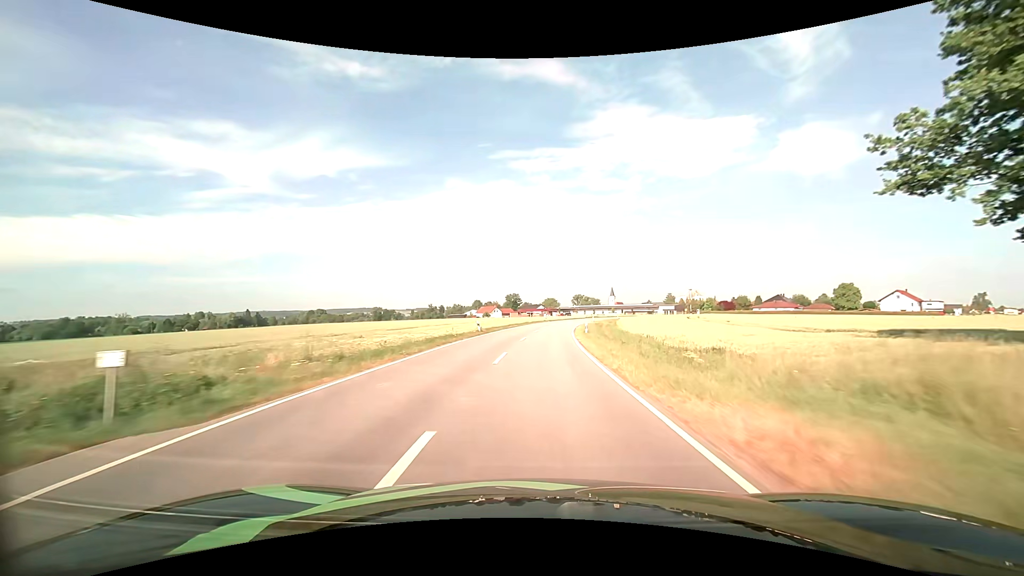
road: tertiary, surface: asphalt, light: Day
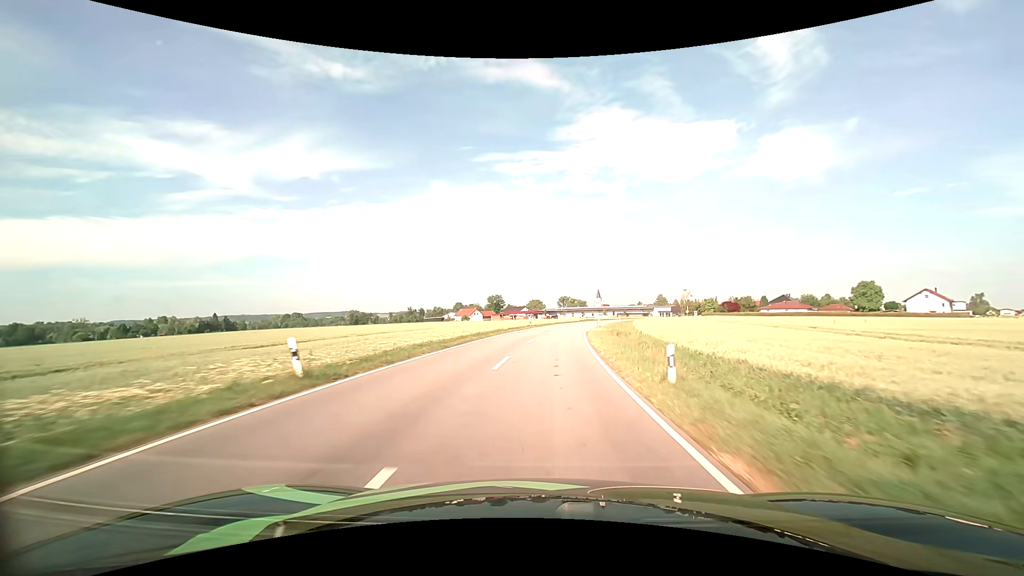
(+0.4, +25.2) m; +2°
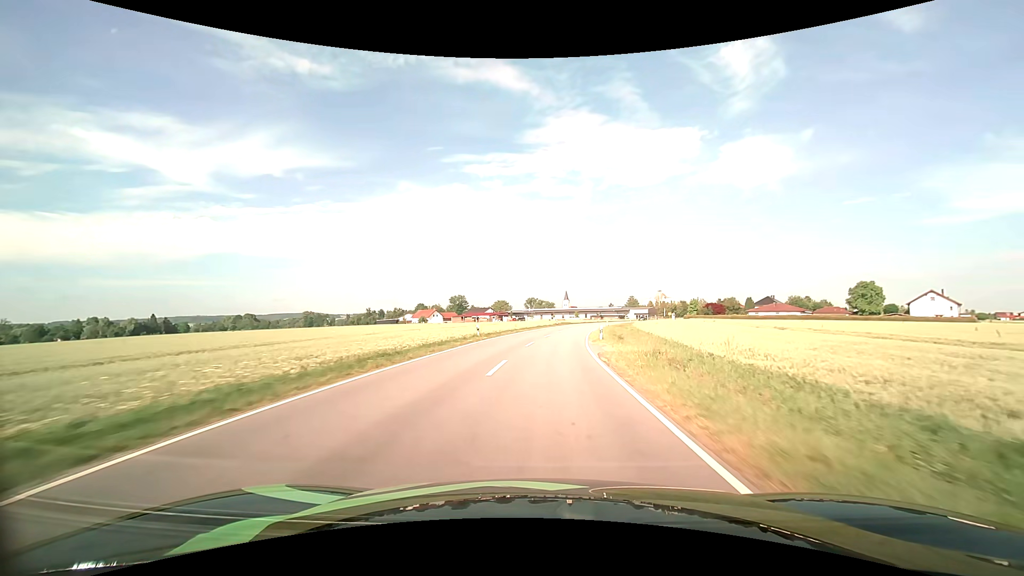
(+0.7, +24.9) m; +3°
(0, +10) (+1, +20) (+1, +30) (+2, +40) (+3, +50) (+5, +60) (+7, +70) (+9, +79) (+11, +89) (+13, +99) m
